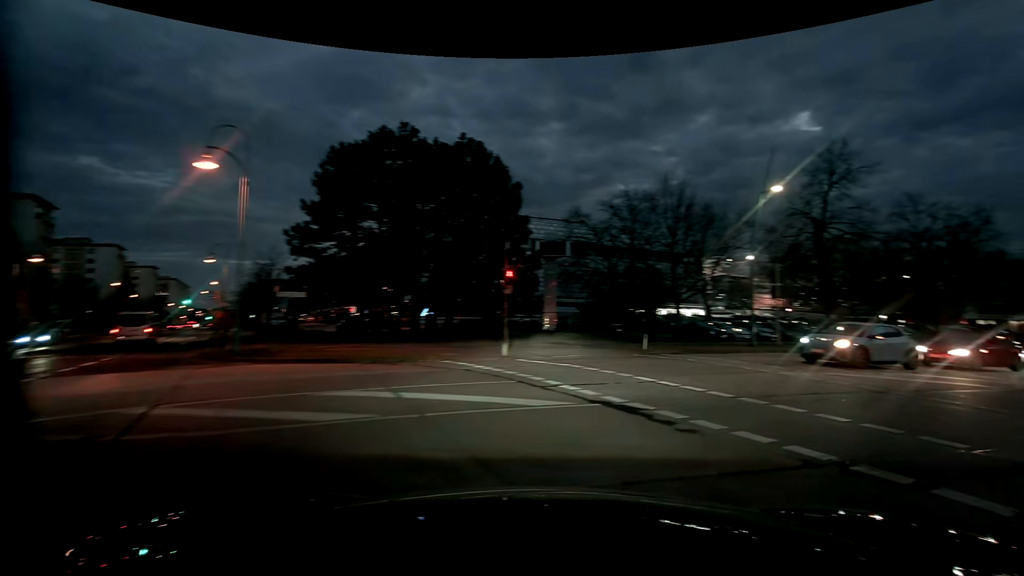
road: tertiary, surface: asphalt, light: Dusk
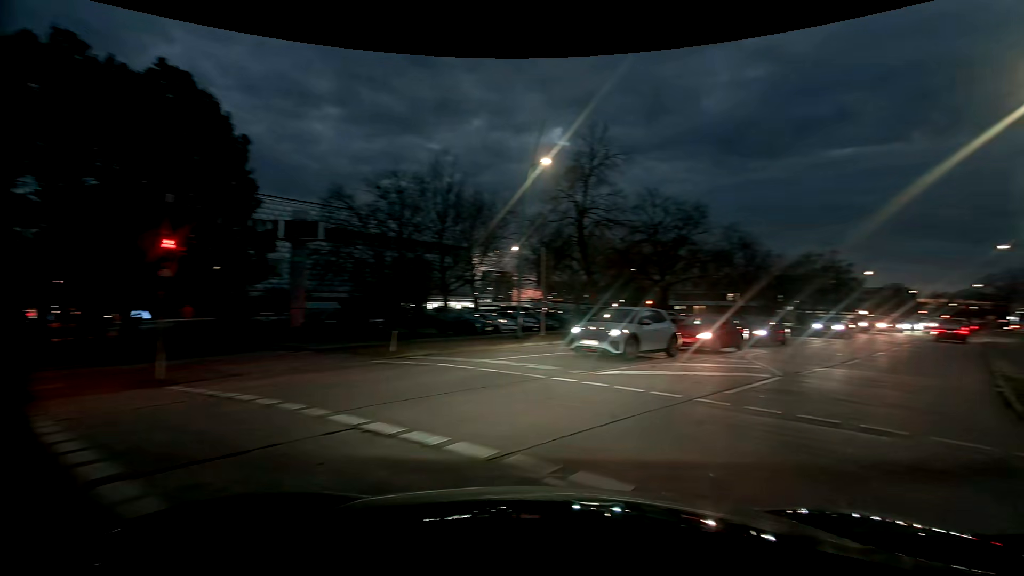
(+1.1, +5.6) m; +24°
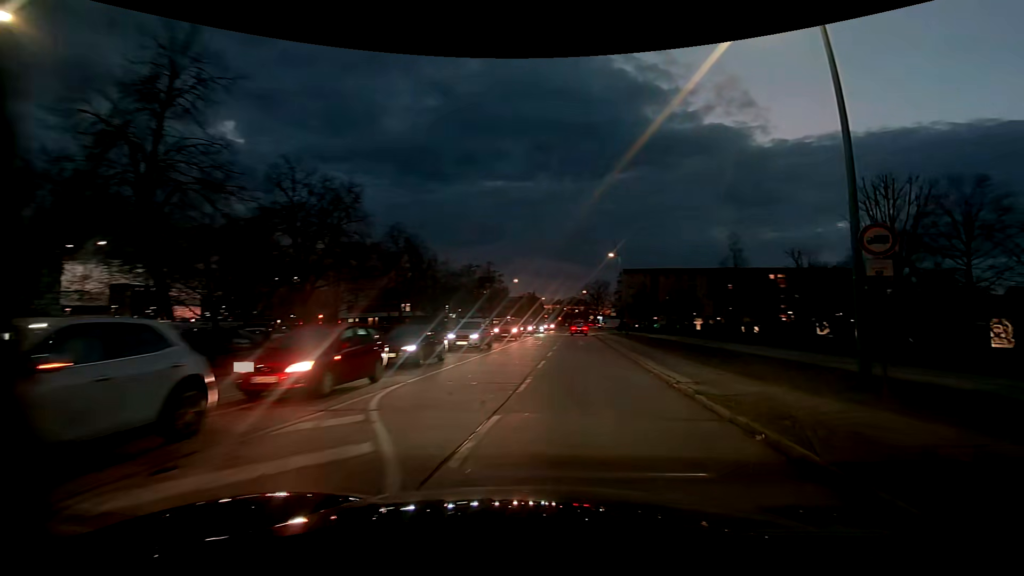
(+3.3, +9.1) m; +33°
(+1, +10) (+2, +20) (+2, +30) (+3, +40) (+4, +50) (+5, +60) (+5, +70) (+6, +80) (+7, +90) (+8, +100) m
